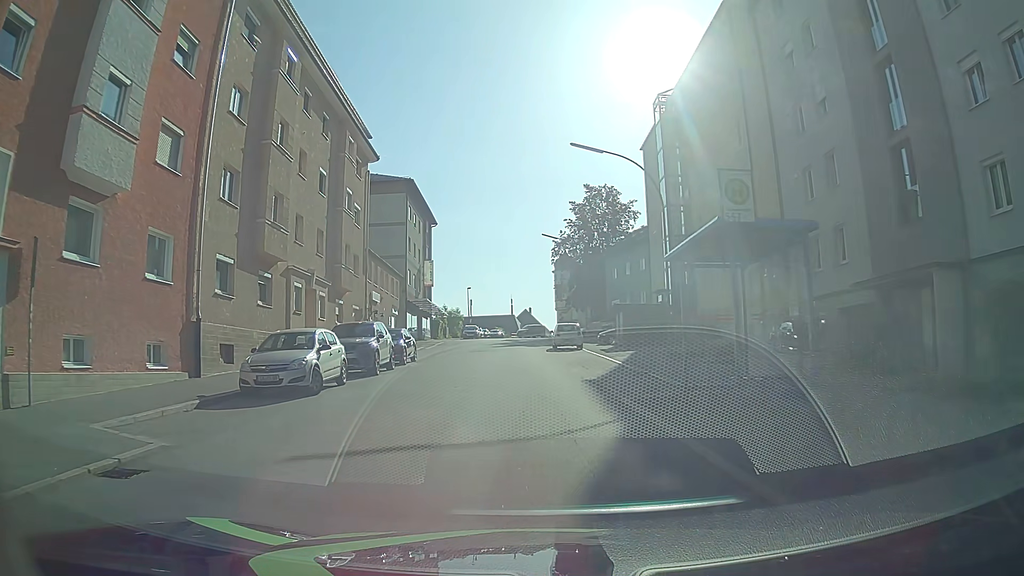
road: tertiary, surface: asphalt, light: Day
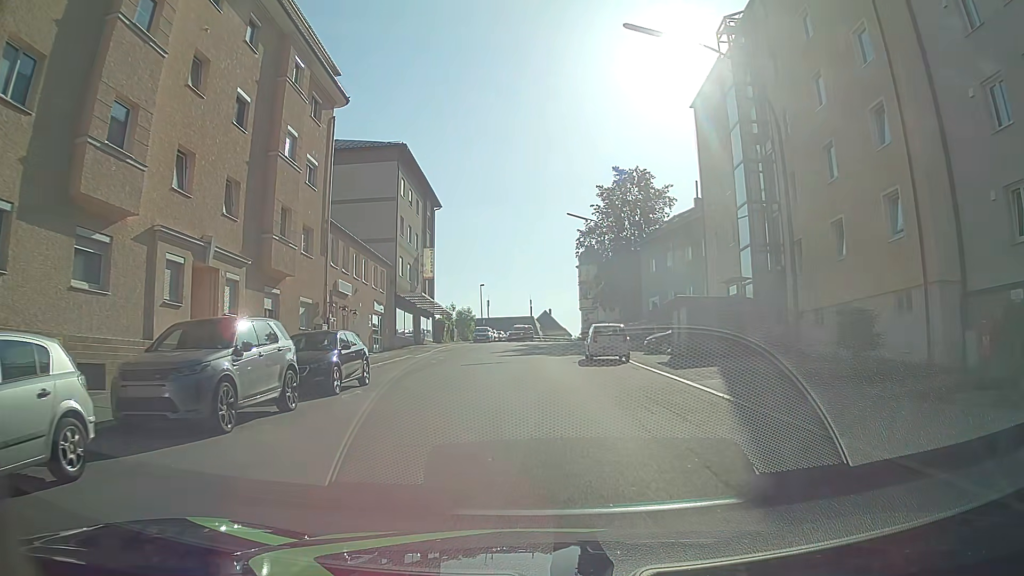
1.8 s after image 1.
(-0.4, +11.7) m; -2°
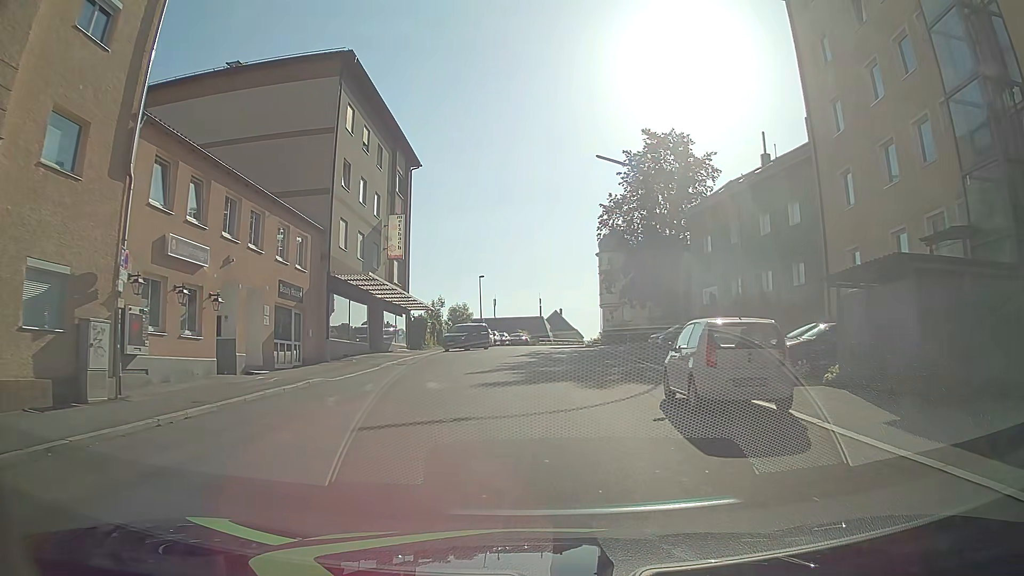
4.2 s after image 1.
(-0.2, +16.4) m; -1°
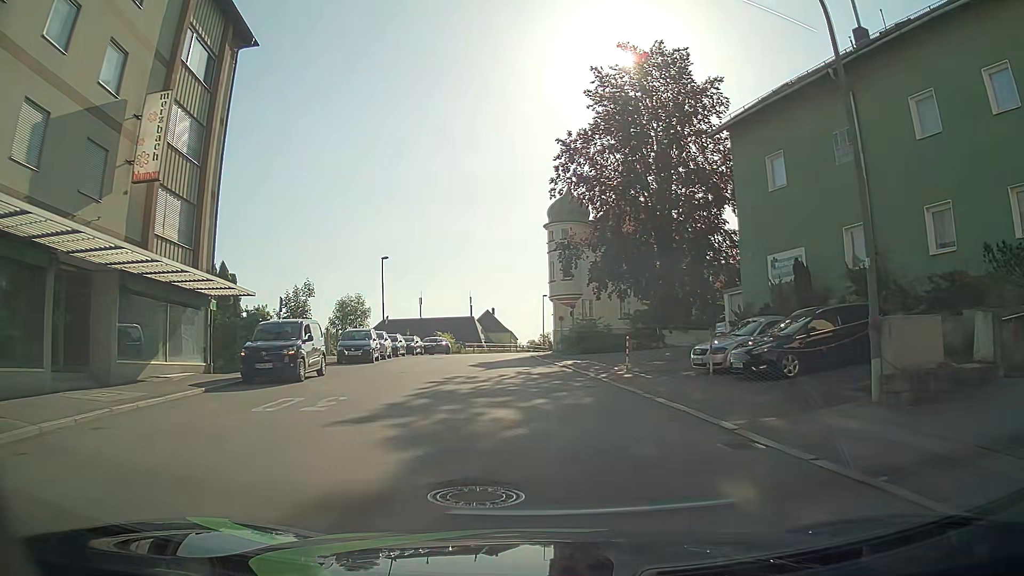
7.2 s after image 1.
(+0.8, +21.5) m; +6°
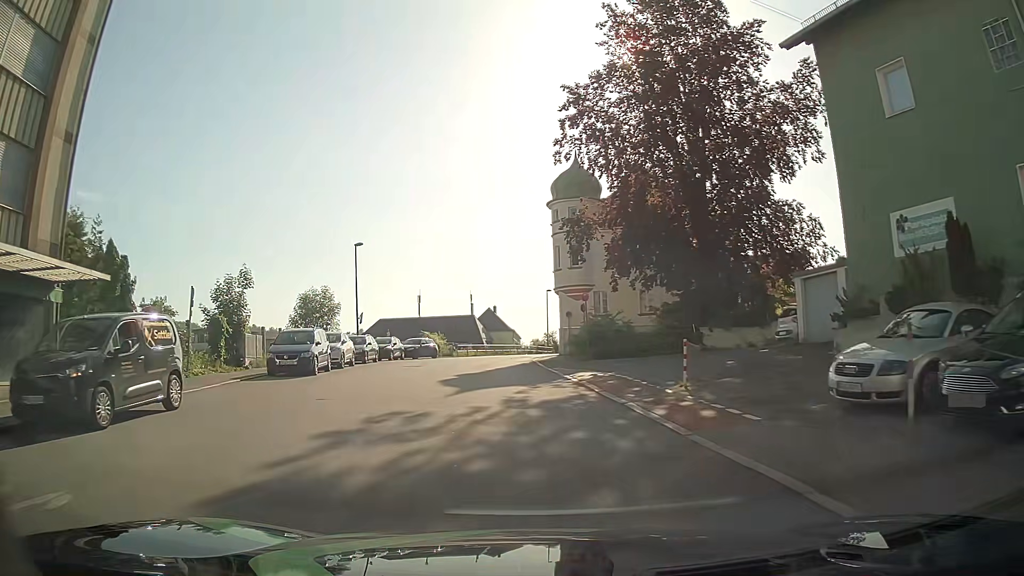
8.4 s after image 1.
(0.0, +8.8) m; 0°
